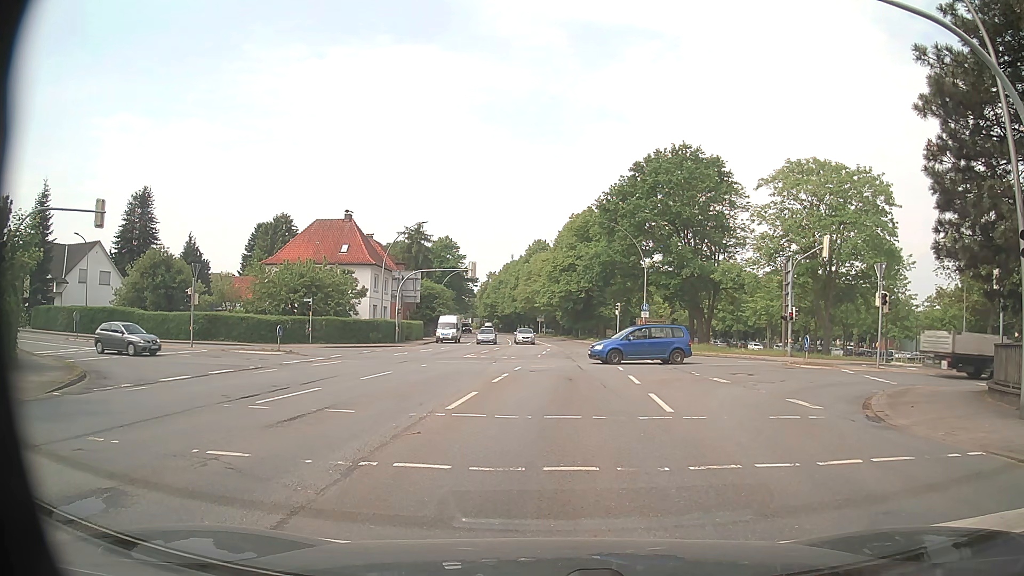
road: primary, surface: asphalt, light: Day
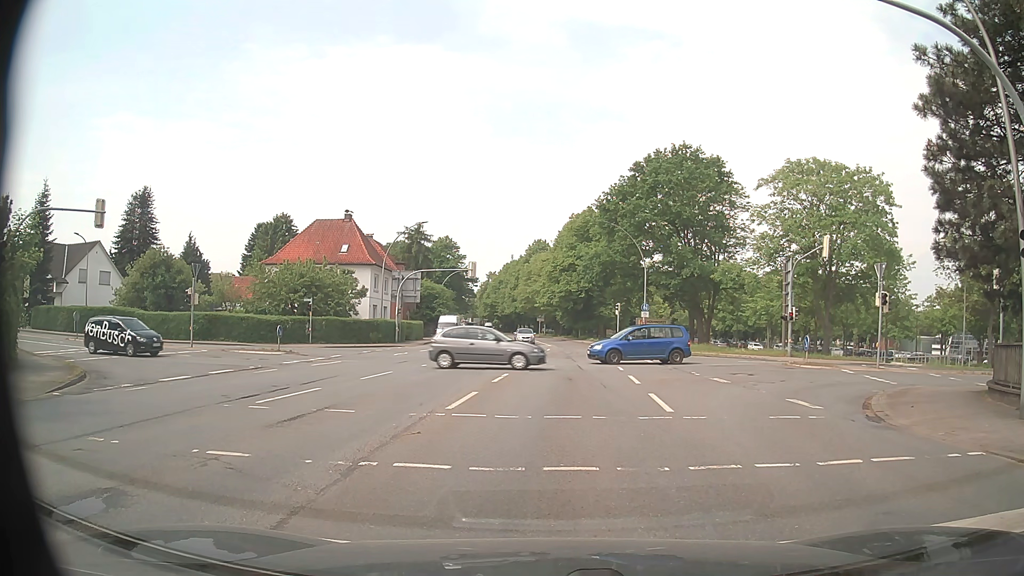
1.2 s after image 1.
(0.0, 0.0) m; 0°
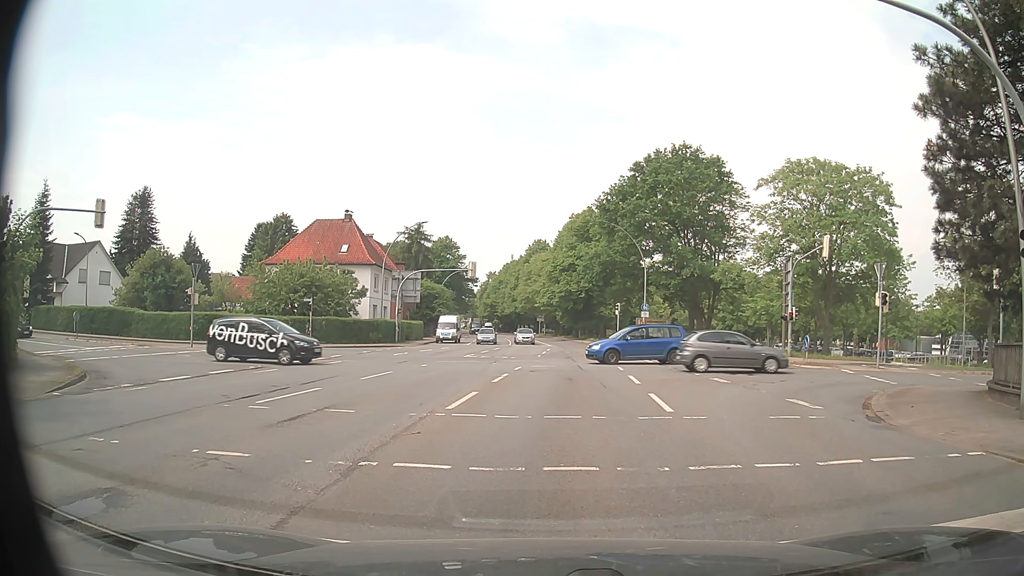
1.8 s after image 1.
(0.0, 0.0) m; 0°
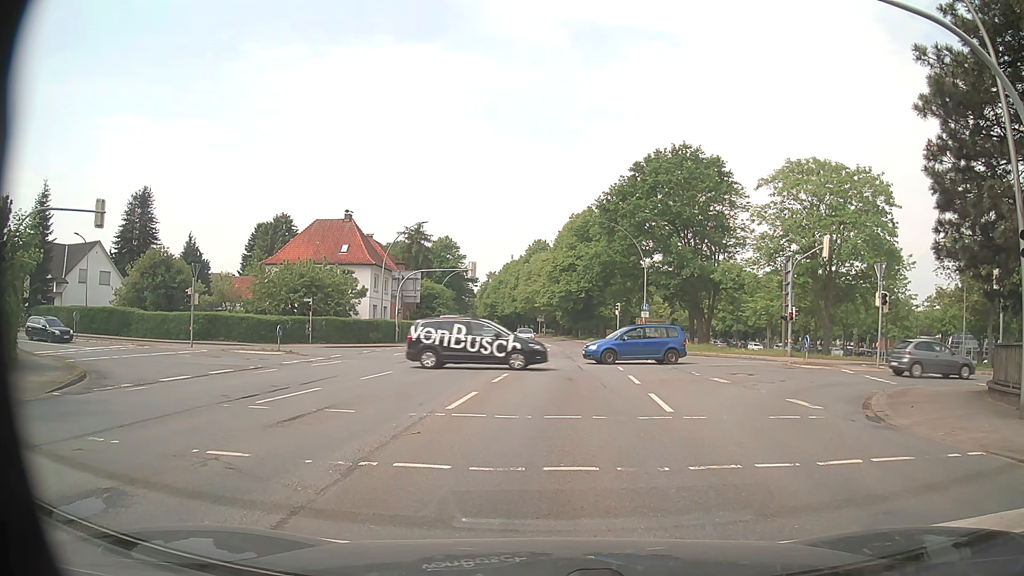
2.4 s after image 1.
(0.0, 0.0) m; 0°
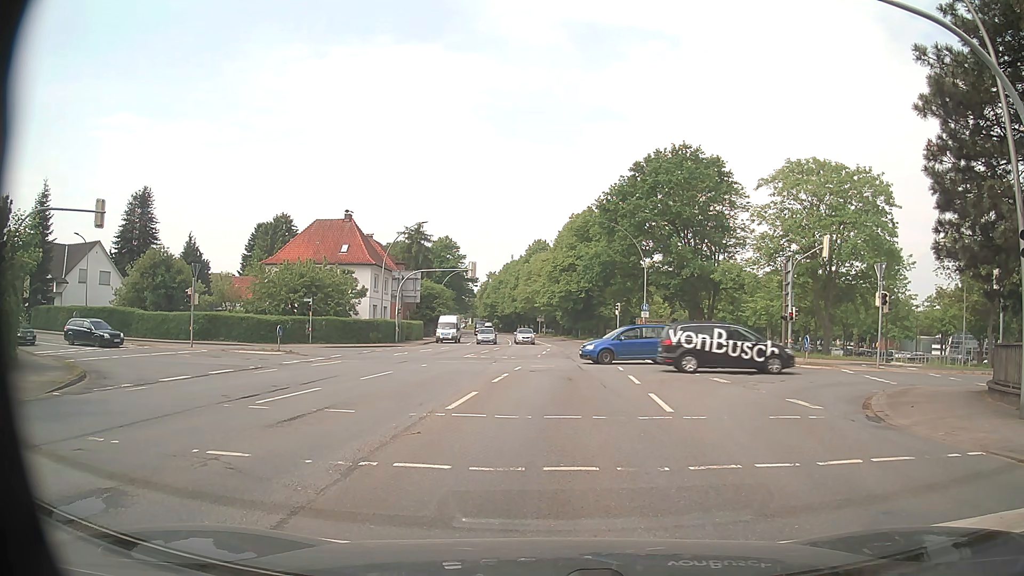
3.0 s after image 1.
(0.0, 0.0) m; 0°
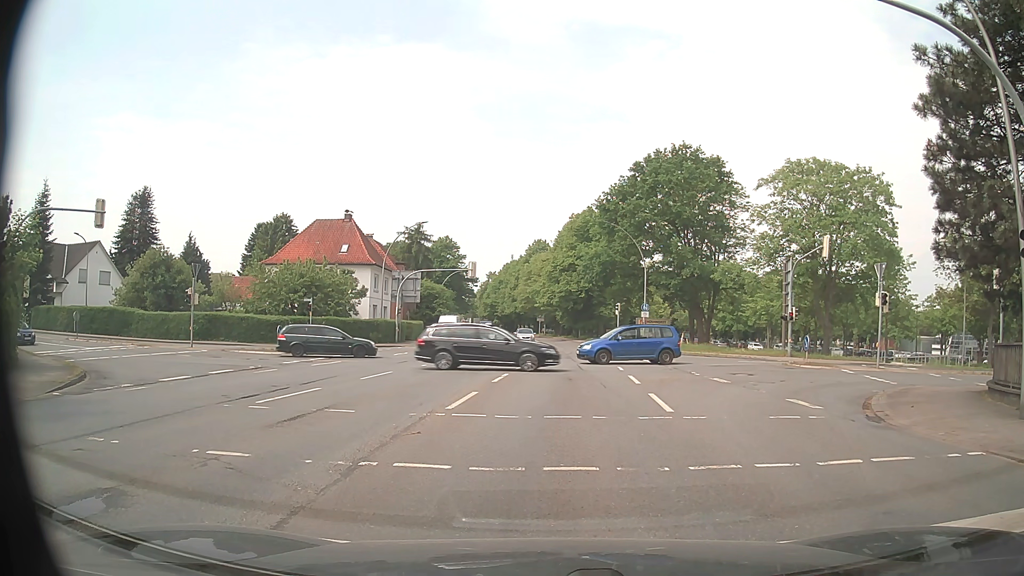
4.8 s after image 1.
(0.0, 0.0) m; 0°
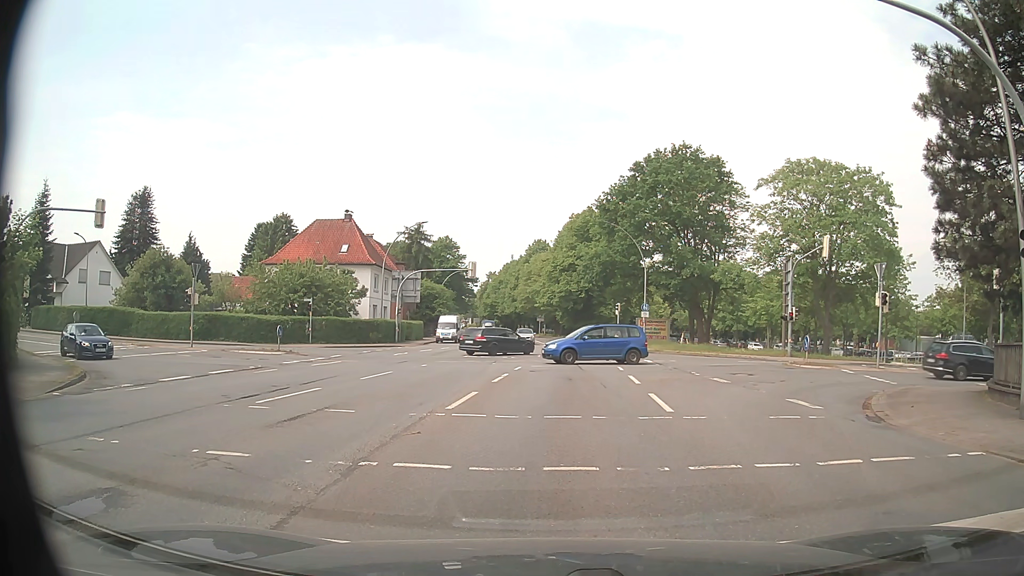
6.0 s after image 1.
(0.0, 0.0) m; 0°
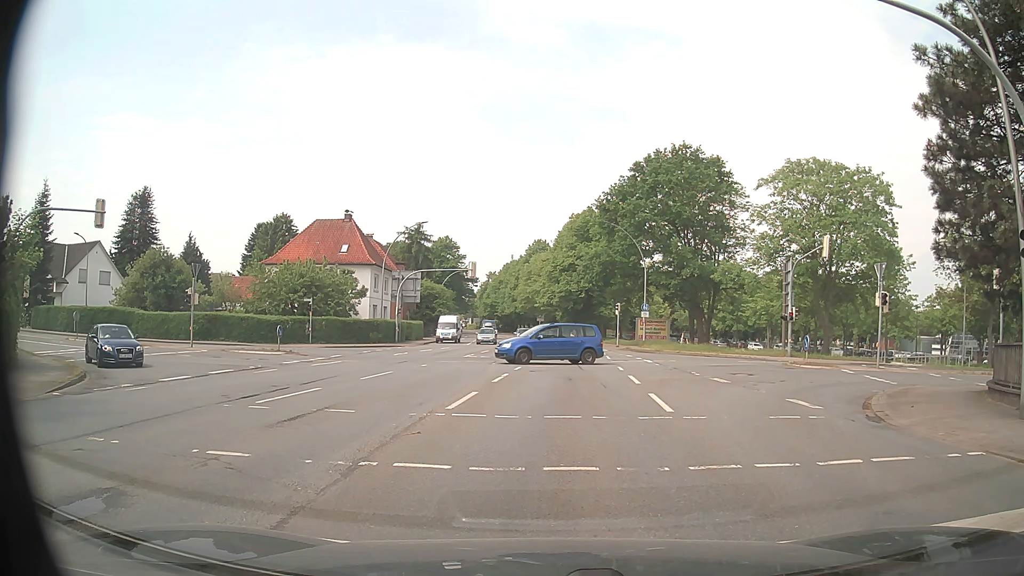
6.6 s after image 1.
(0.0, 0.0) m; 0°
(0, +10) (0, +20) (+1, +30) (+1, +40) (+1, +50) (0, +60) (0, +70) (-1, +80) (-2, +90) (-4, +100) m
